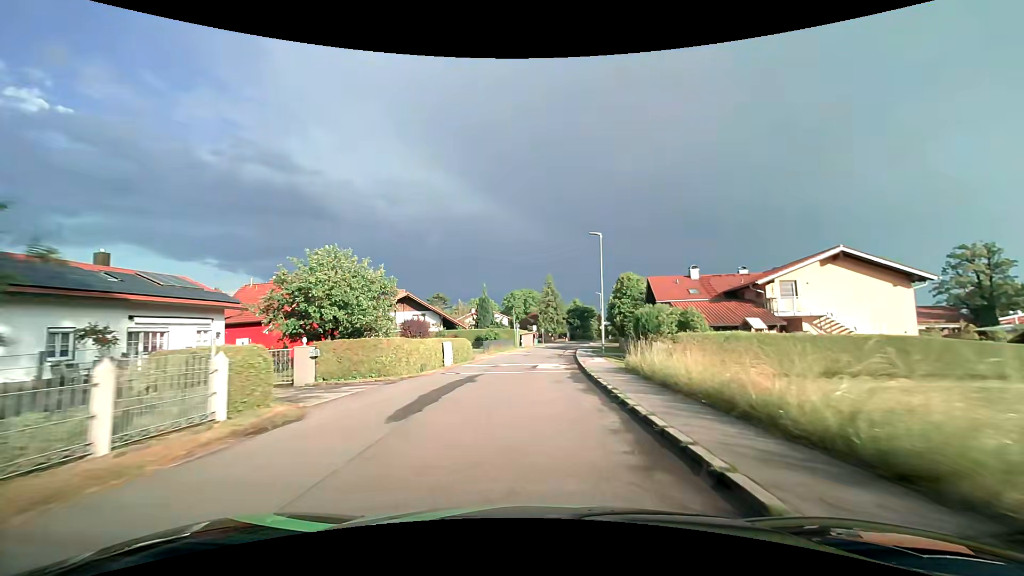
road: residential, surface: asphalt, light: Day
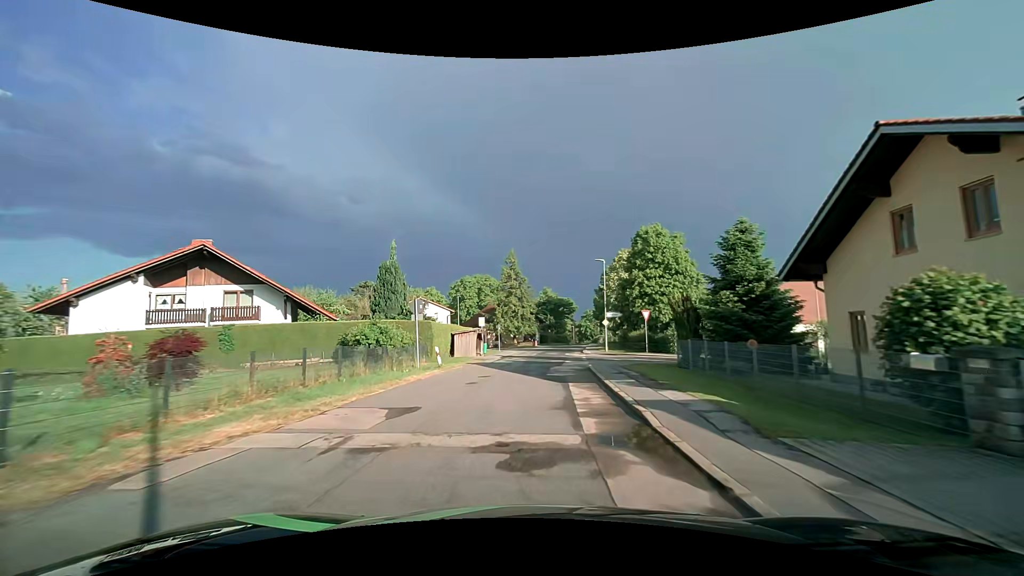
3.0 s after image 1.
(+1.6, +35.9) m; +5°
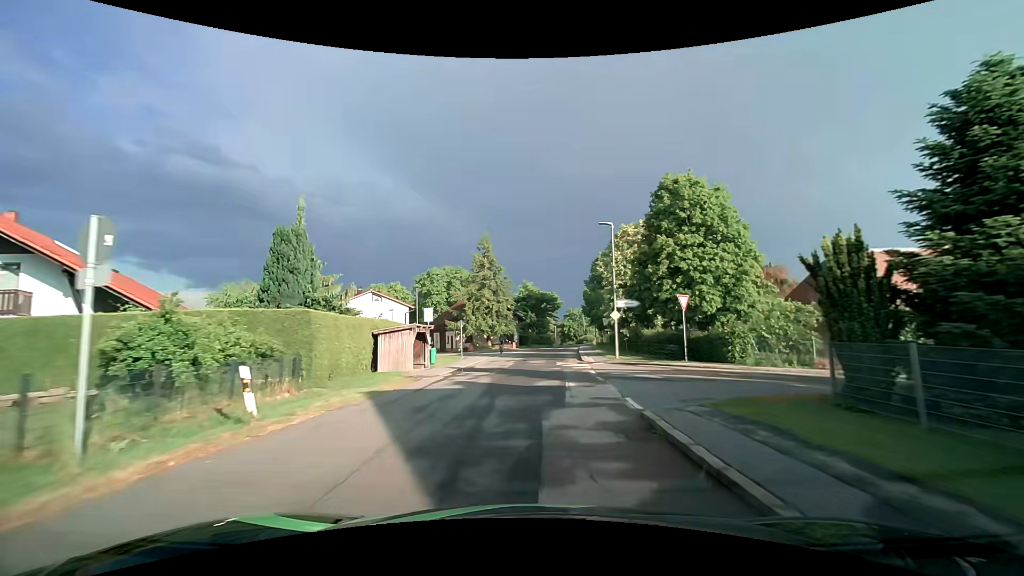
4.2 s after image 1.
(+0.2, +14.0) m; +2°
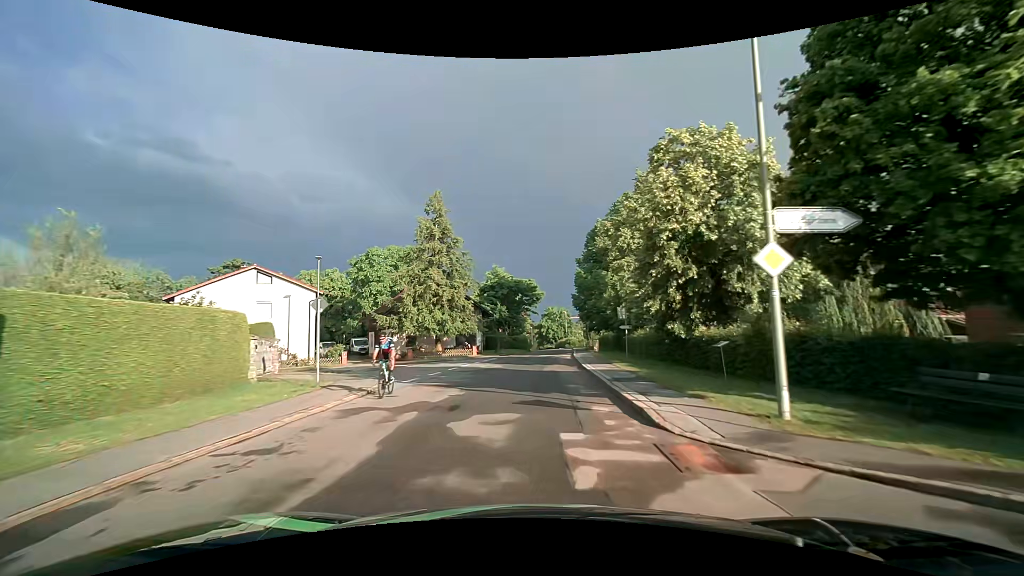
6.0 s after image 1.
(+0.5, +20.7) m; +3°
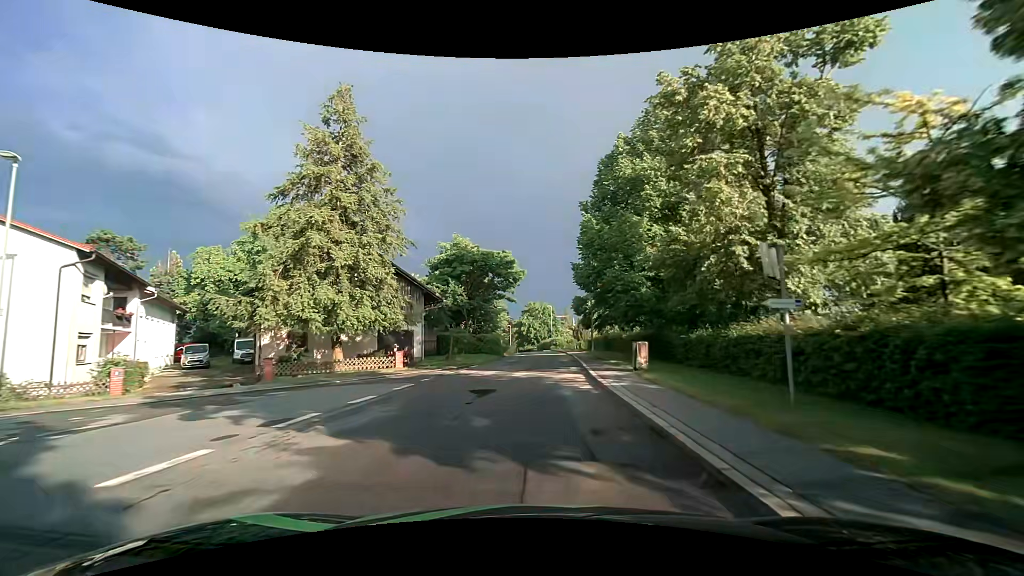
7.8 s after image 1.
(+0.5, +20.4) m; +2°
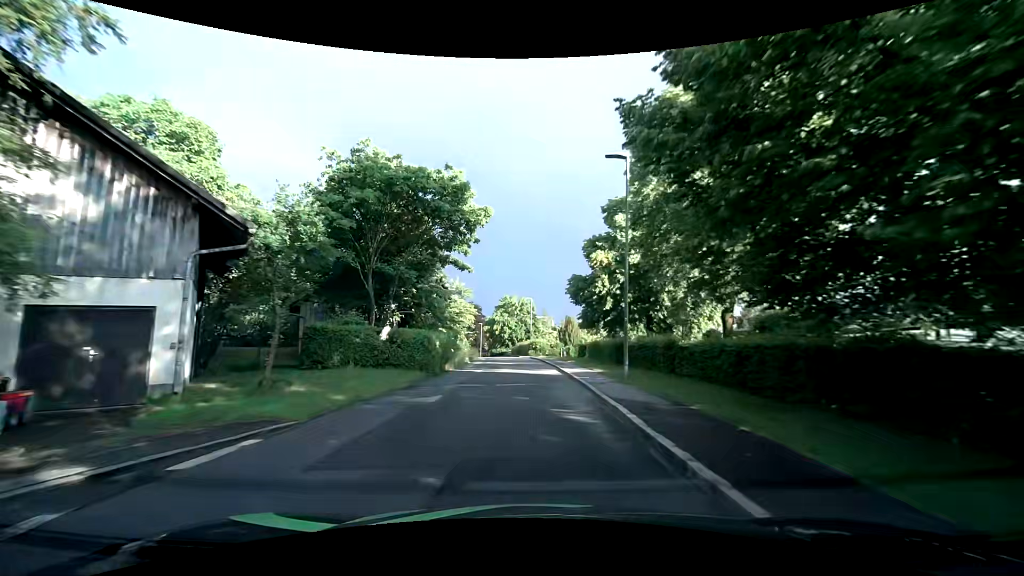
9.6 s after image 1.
(+0.5, +20.4) m; +3°
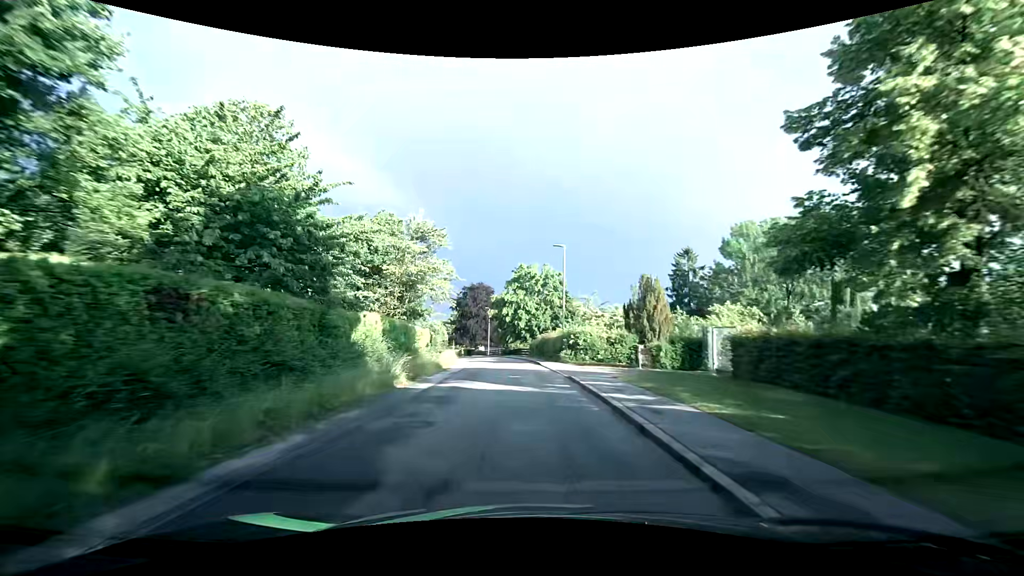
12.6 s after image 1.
(-0.4, +33.8) m; -2°
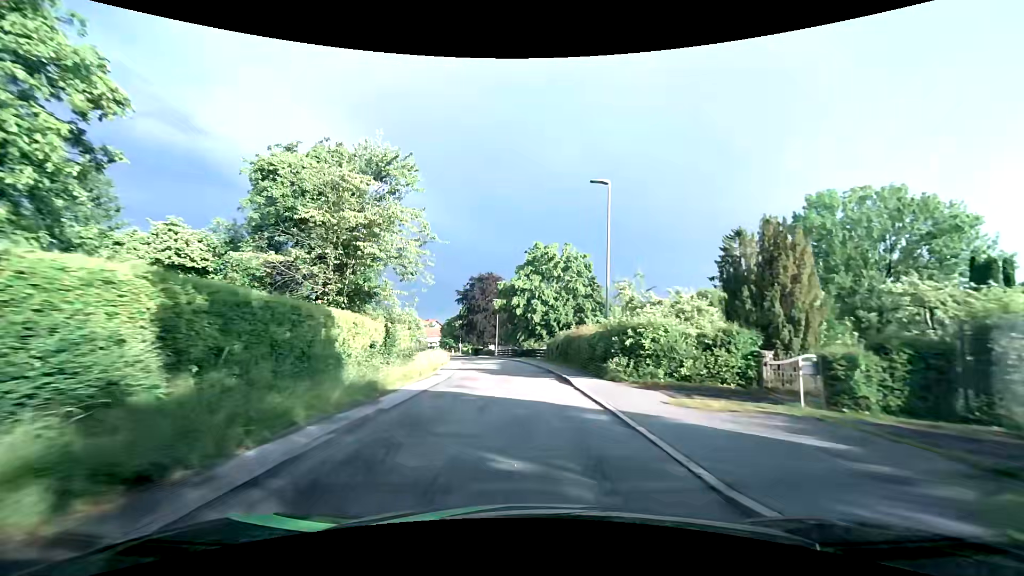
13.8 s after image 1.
(-0.2, +13.6) m; -2°
(0, +10) (0, +20) (-1, +30) (-2, +40) (-4, +50) (-5, +60) (-8, +69) (-10, +79) (-12, +89) (-15, +99) m
